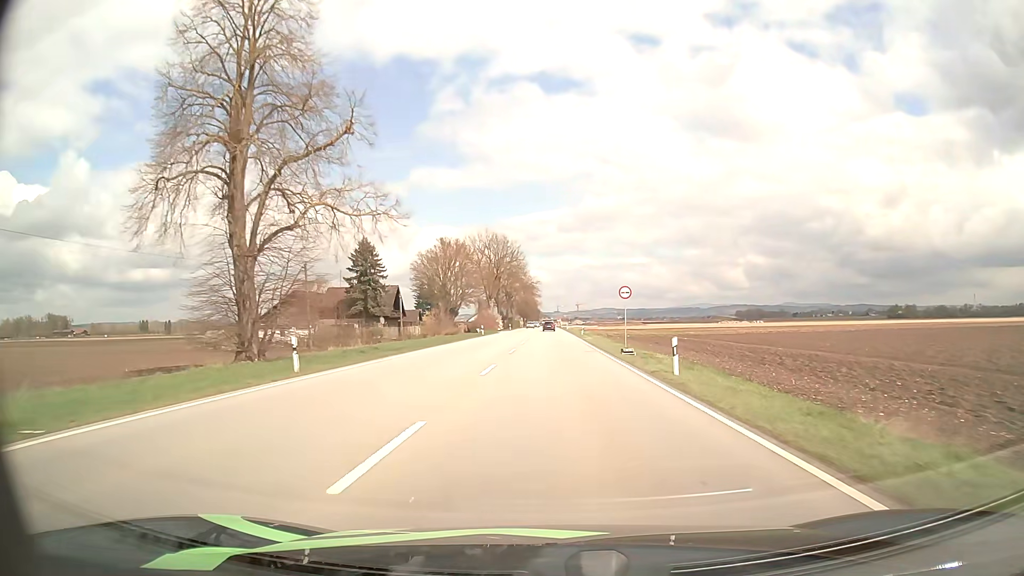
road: primary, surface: asphalt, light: Day
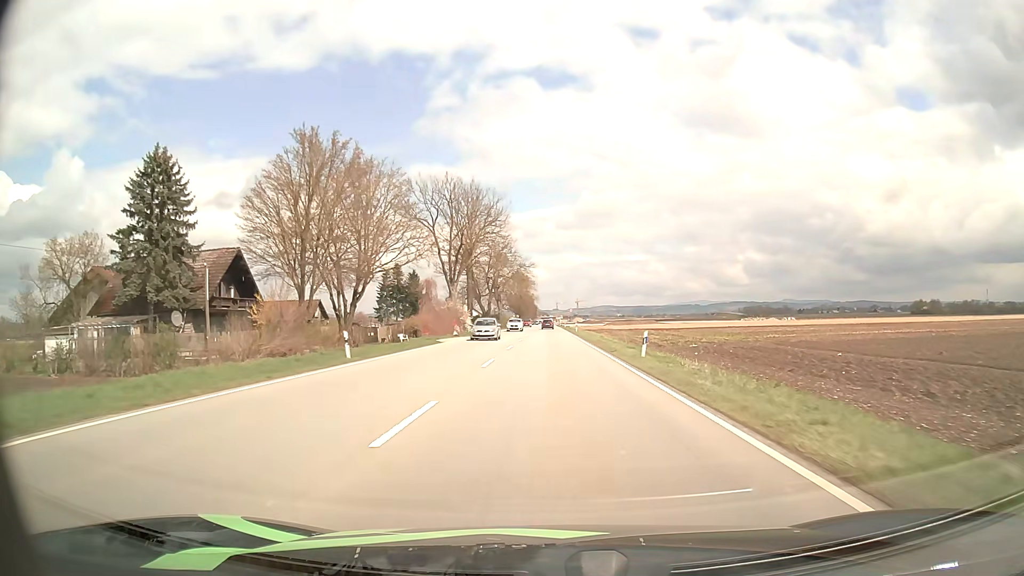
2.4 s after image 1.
(+0.2, +45.8) m; 0°
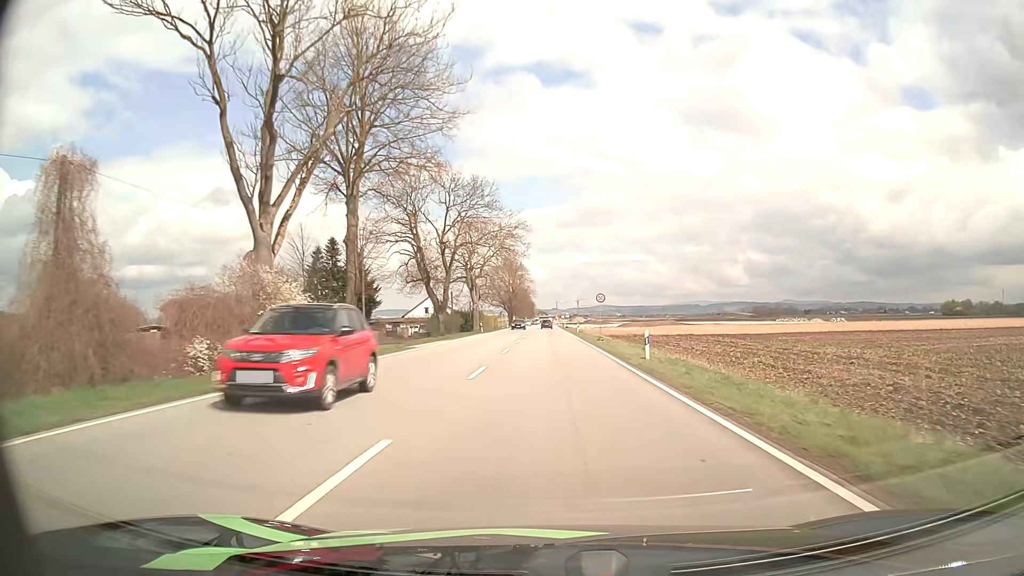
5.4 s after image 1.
(-0.1, +51.6) m; 0°
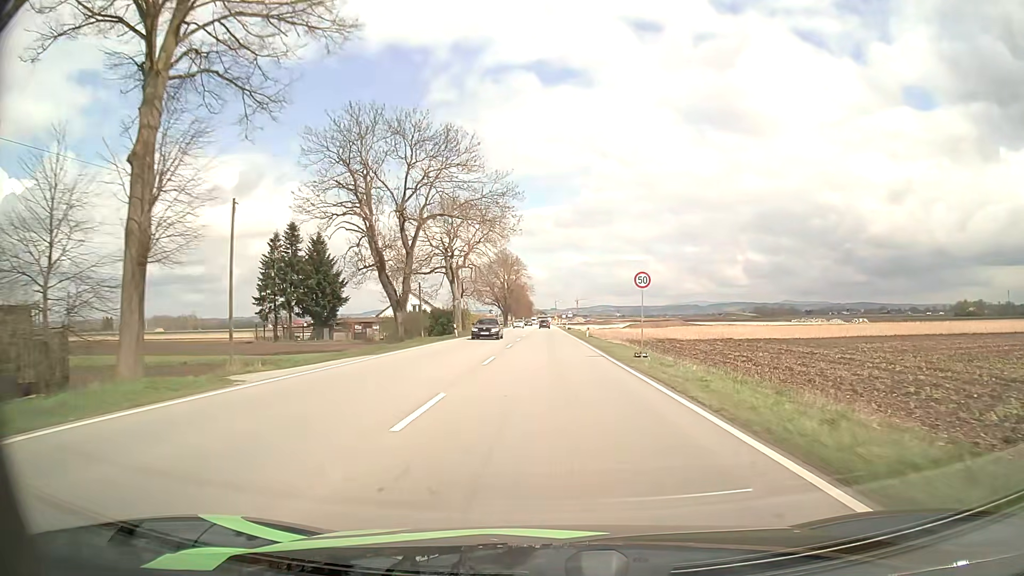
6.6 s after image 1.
(0.0, +18.9) m; 0°
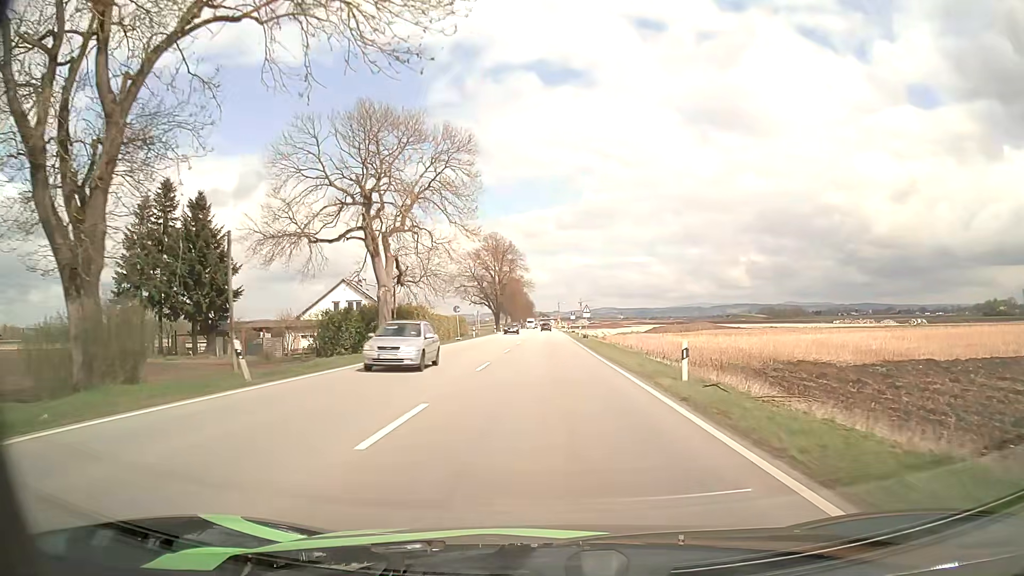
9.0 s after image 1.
(0.0, +36.9) m; 0°
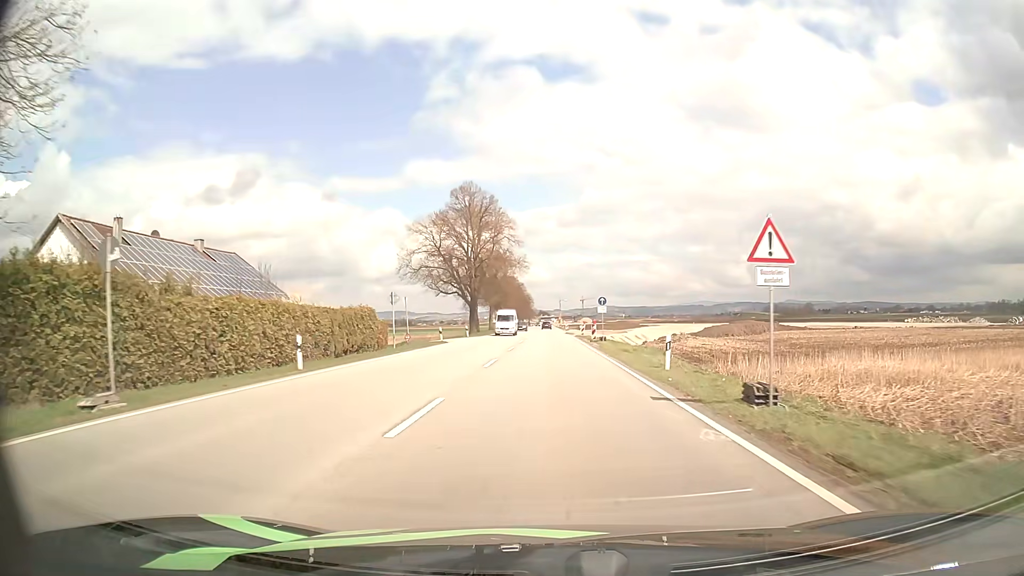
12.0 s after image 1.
(-0.1, +47.3) m; 0°
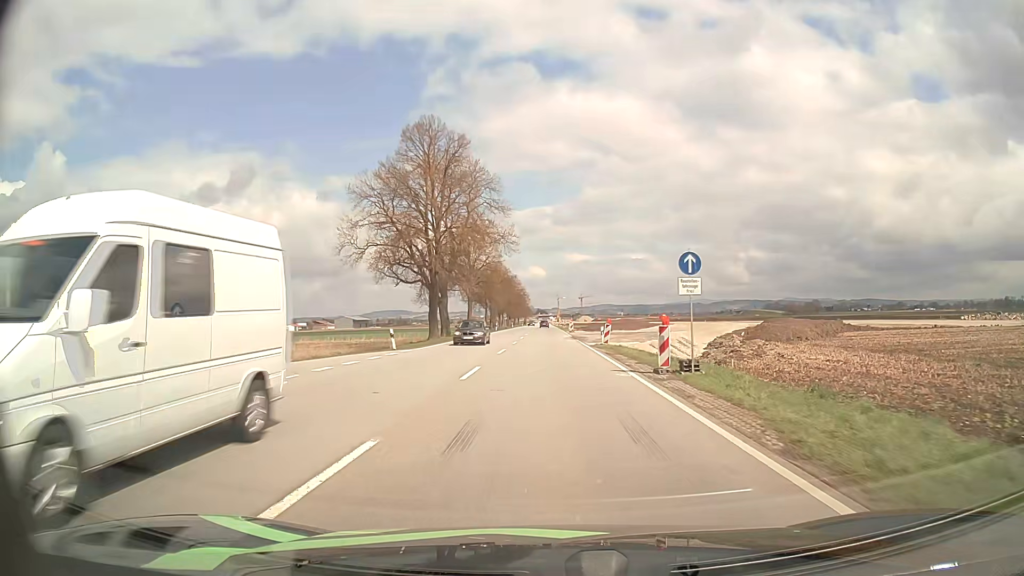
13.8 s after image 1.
(0.0, +28.4) m; 0°
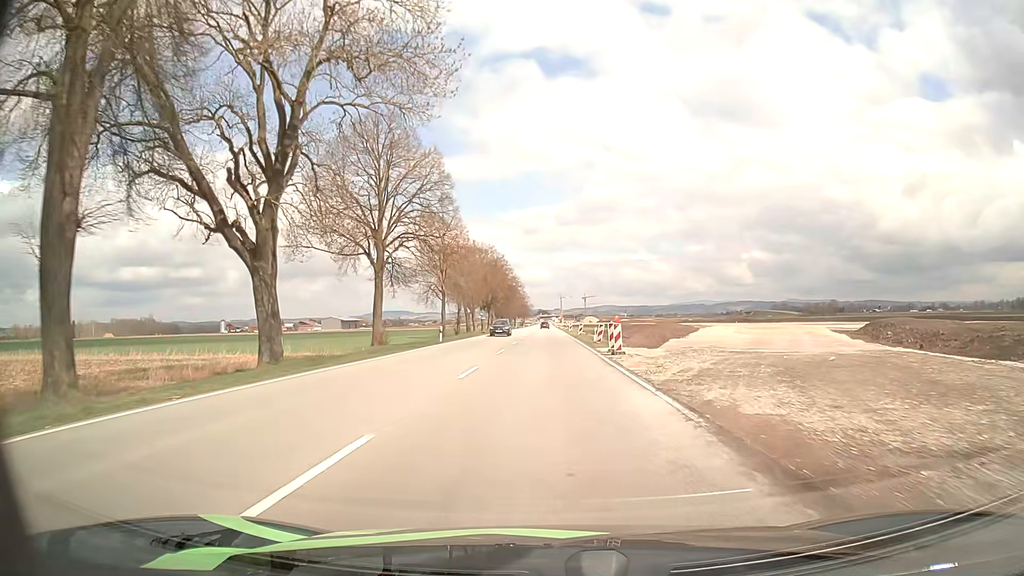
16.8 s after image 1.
(-0.1, +47.8) m; 0°
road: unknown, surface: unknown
(0, +10) (0, +20) (0, +30) (0, +40) (0, +50) (-1, +60) (-1, +70) (-1, +80) (-1, +90) (-1, +100) m
